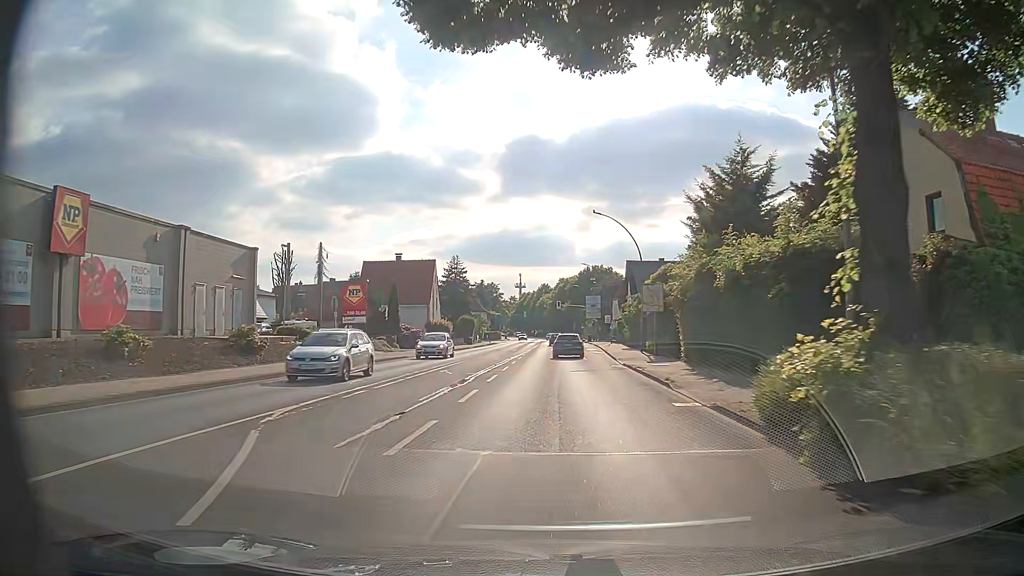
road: primary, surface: asphalt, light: Day
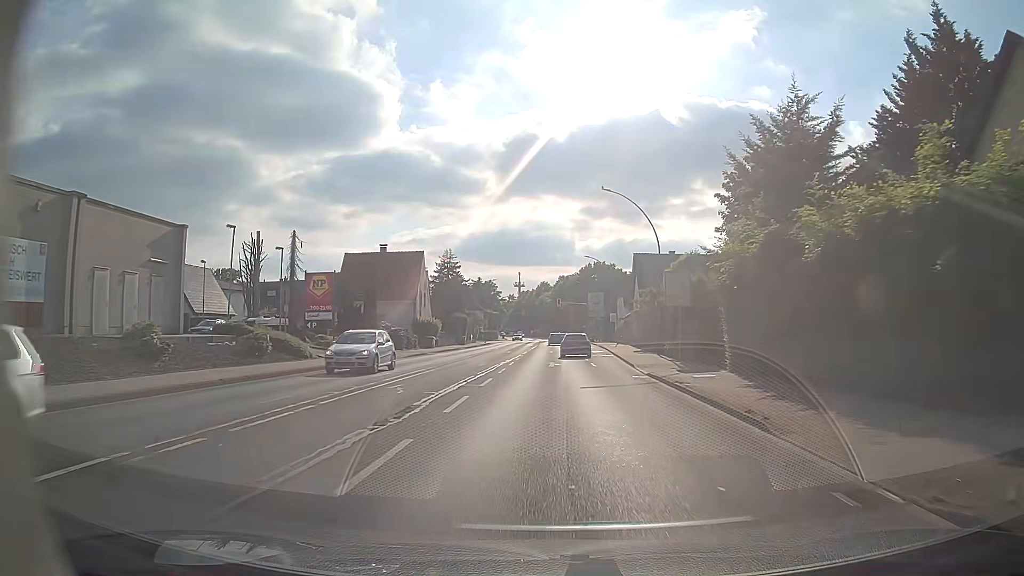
(-0.1, +7.9) m; 0°
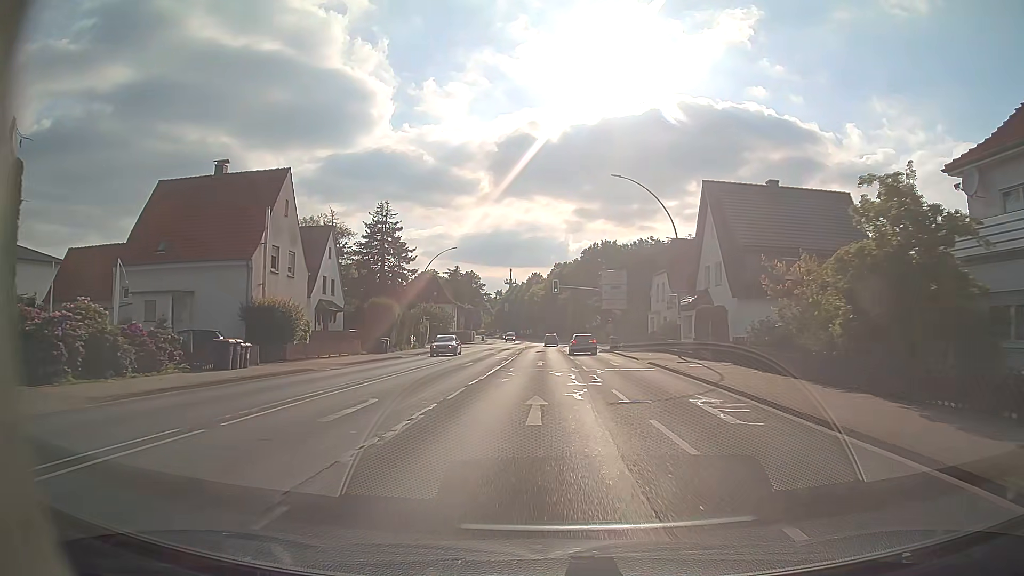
(+0.7, +39.6) m; +1°
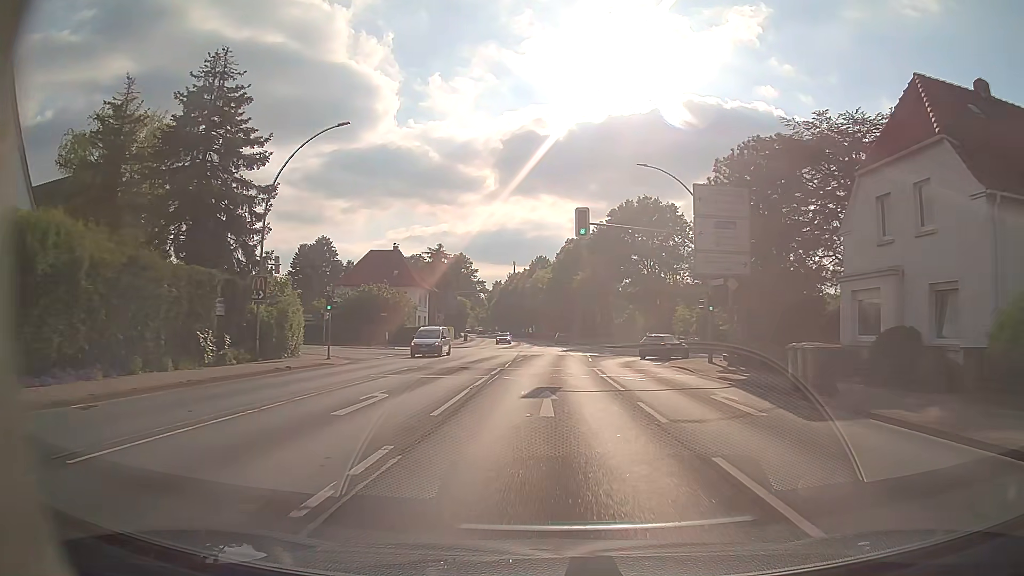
(-0.4, +39.5) m; -1°
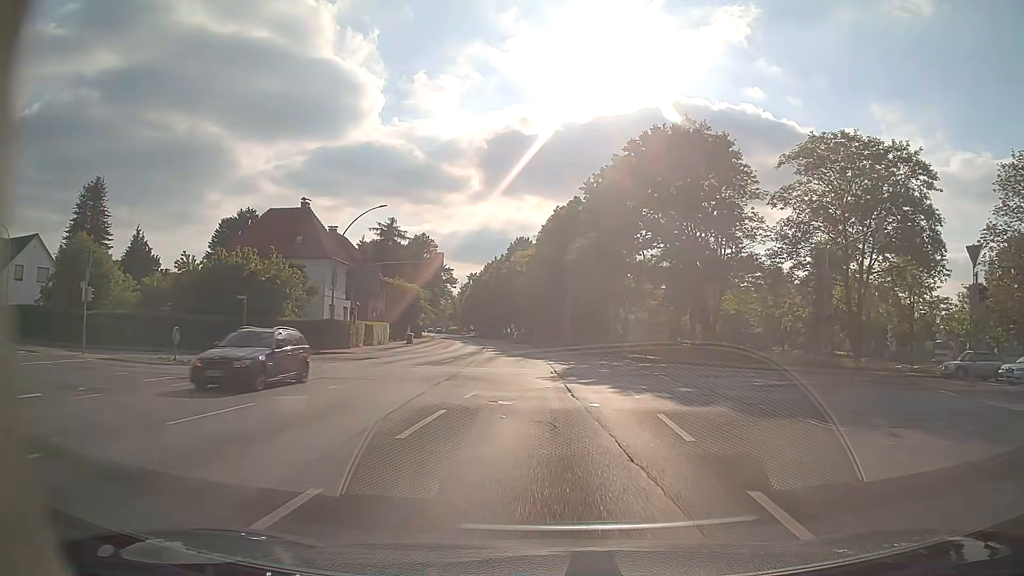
(+0.5, +31.6) m; +2°
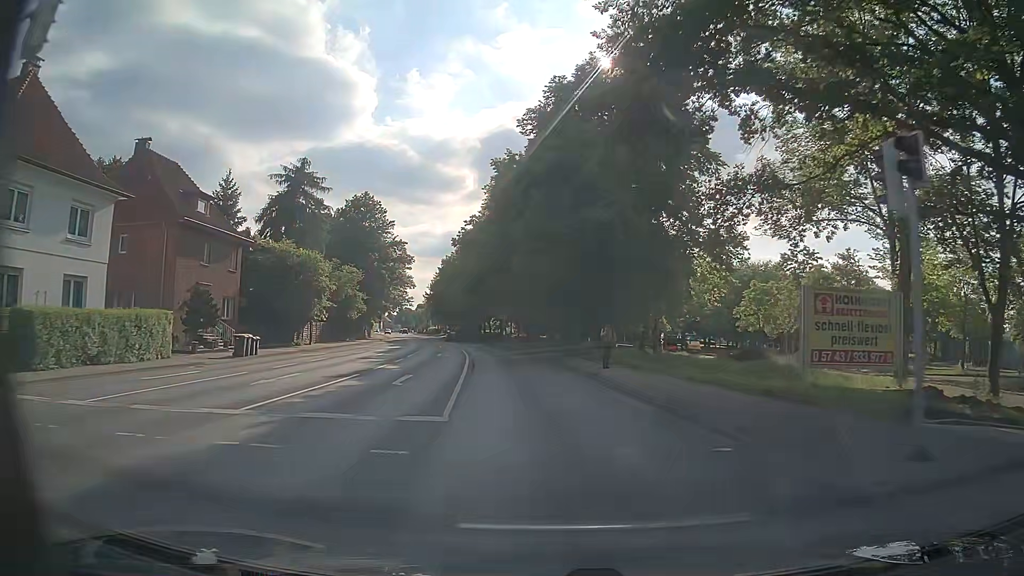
(+0.4, +39.5) m; 0°
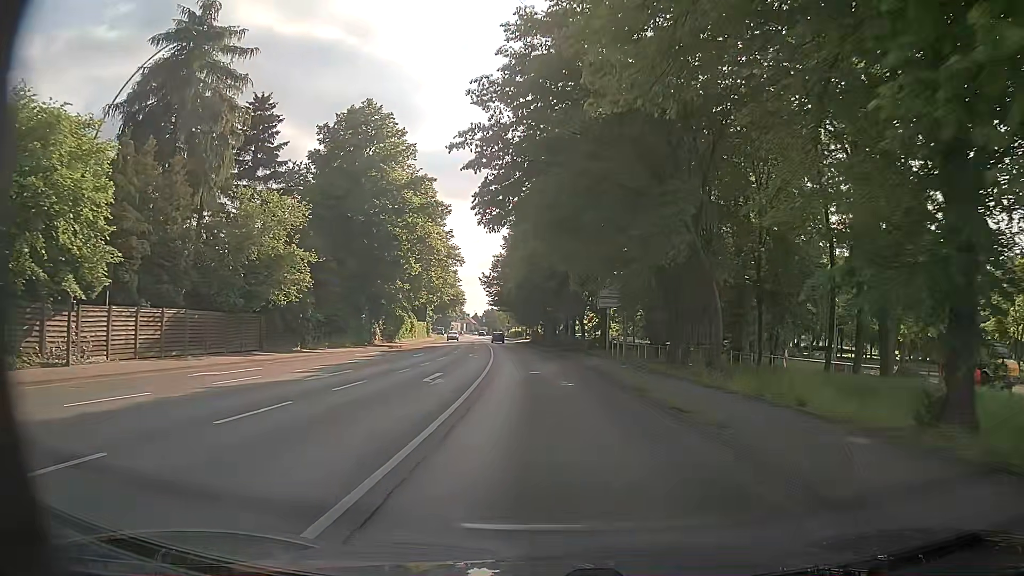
(-2.9, +39.4) m; -8°
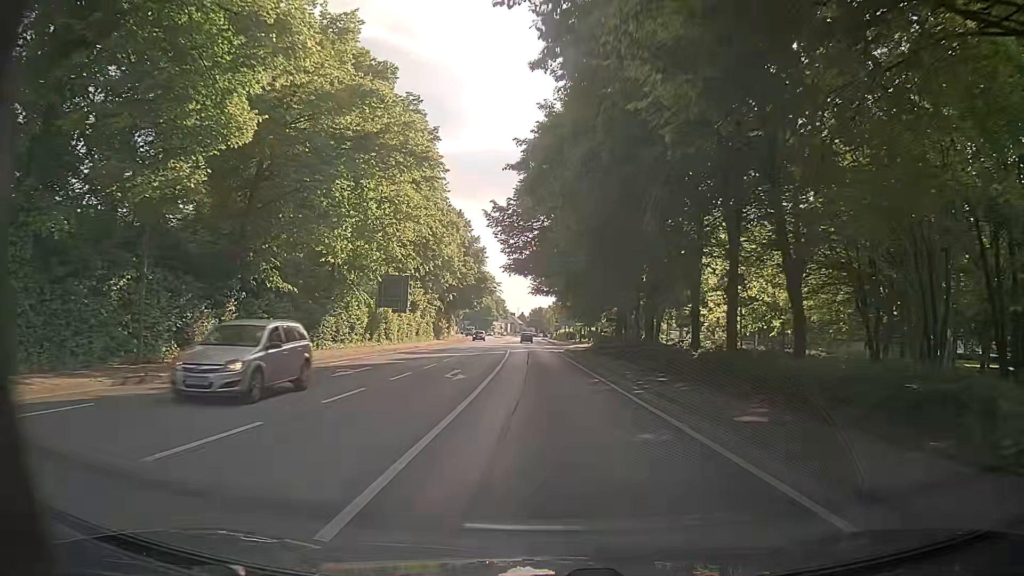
(-1.7, +39.5) m; -4°
(0, +10) (0, +20) (-1, +30) (-1, +40) (-1, +50) (-2, +60) (-2, +70) (-3, +80) (-3, +90) (-3, +100) m
